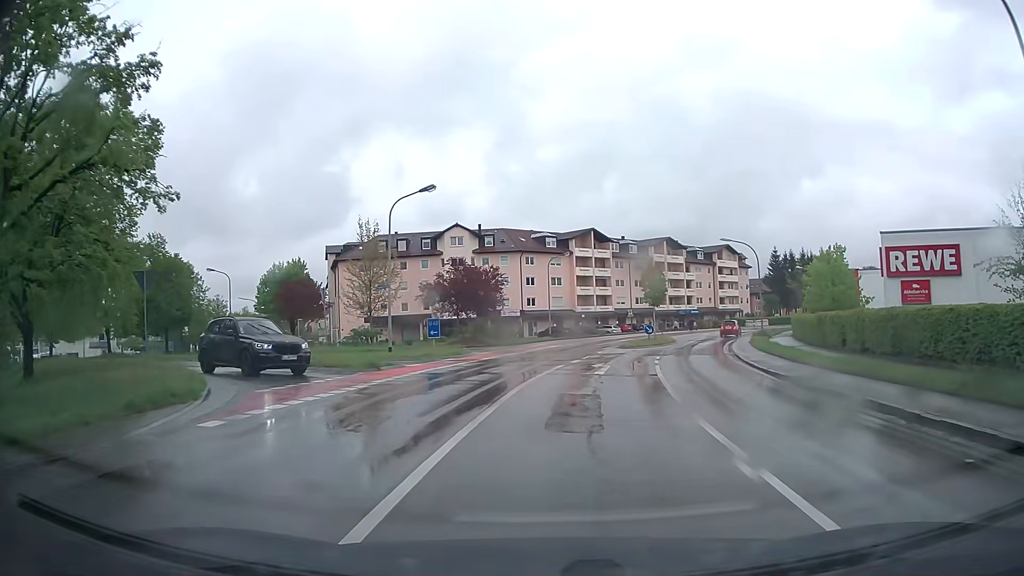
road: secondary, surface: asphalt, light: Day
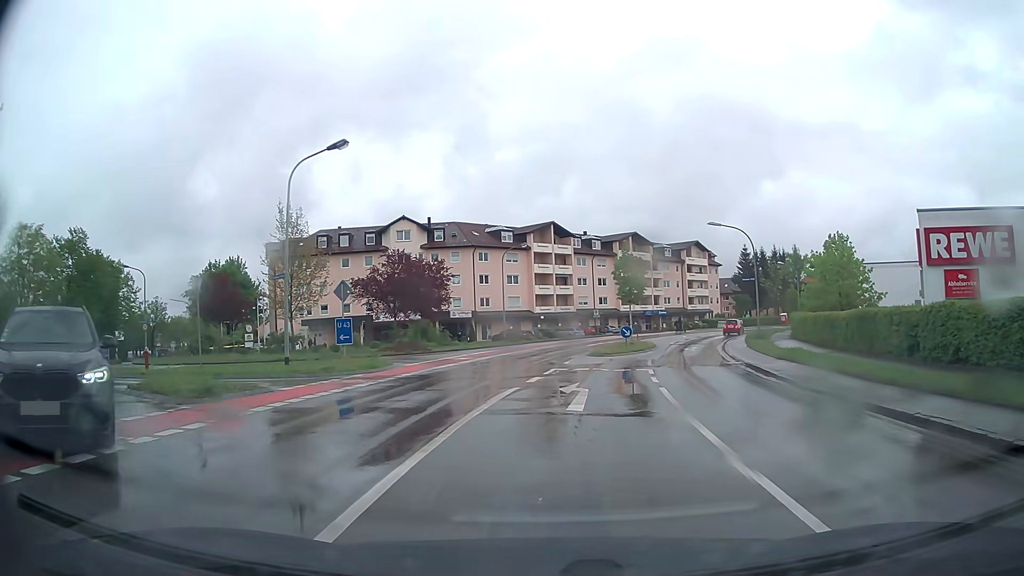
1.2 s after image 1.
(+0.3, +8.2) m; +3°
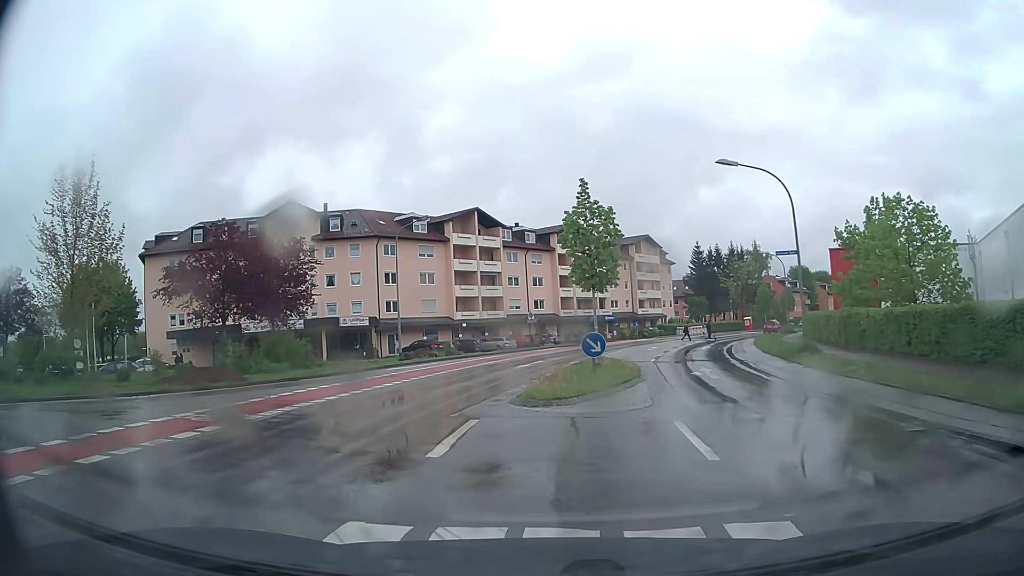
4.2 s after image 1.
(+1.2, +16.6) m; +6°
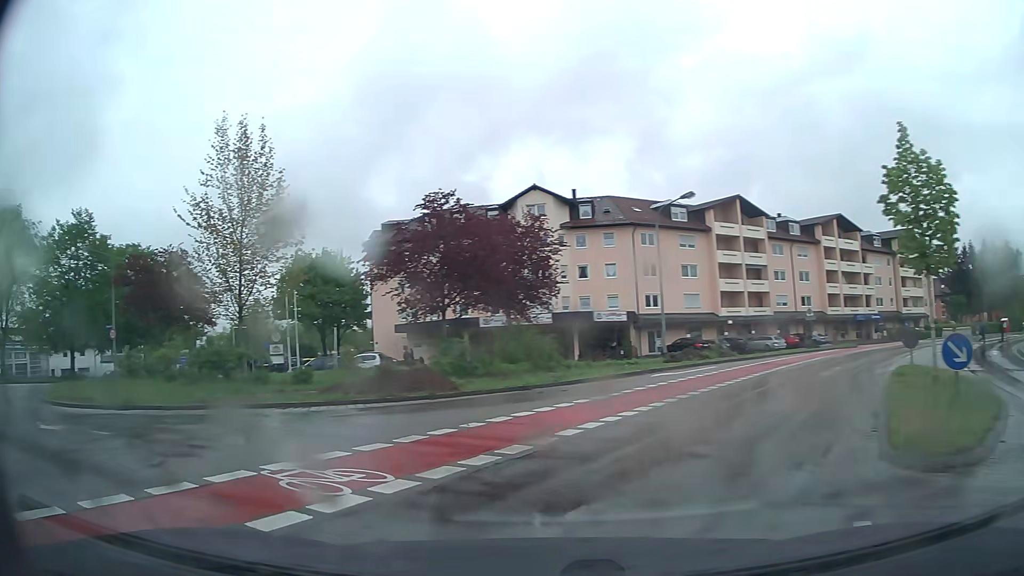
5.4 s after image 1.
(-0.8, +5.7) m; -22°
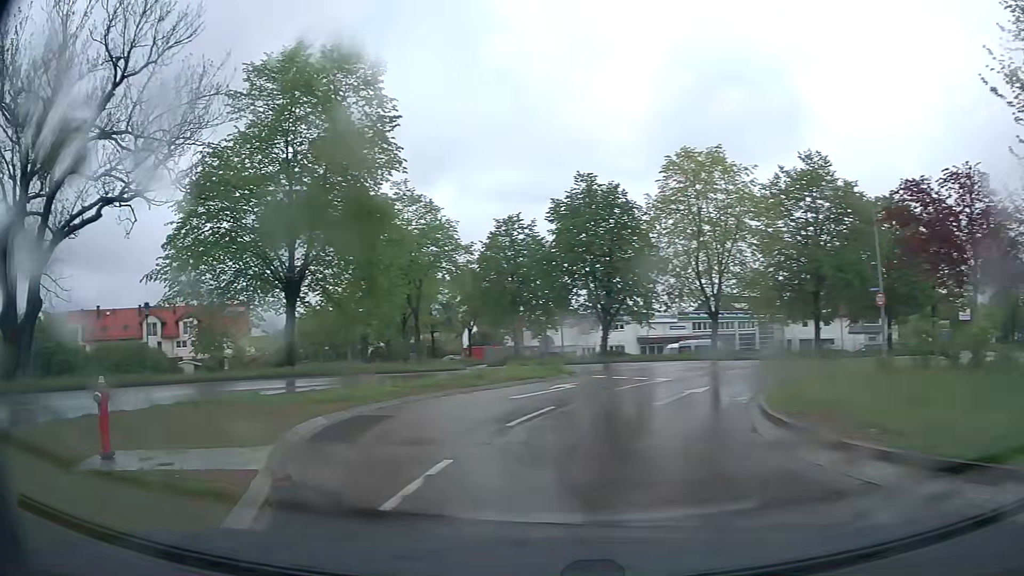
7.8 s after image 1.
(-5.5, +9.1) m; -63°
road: tertiary
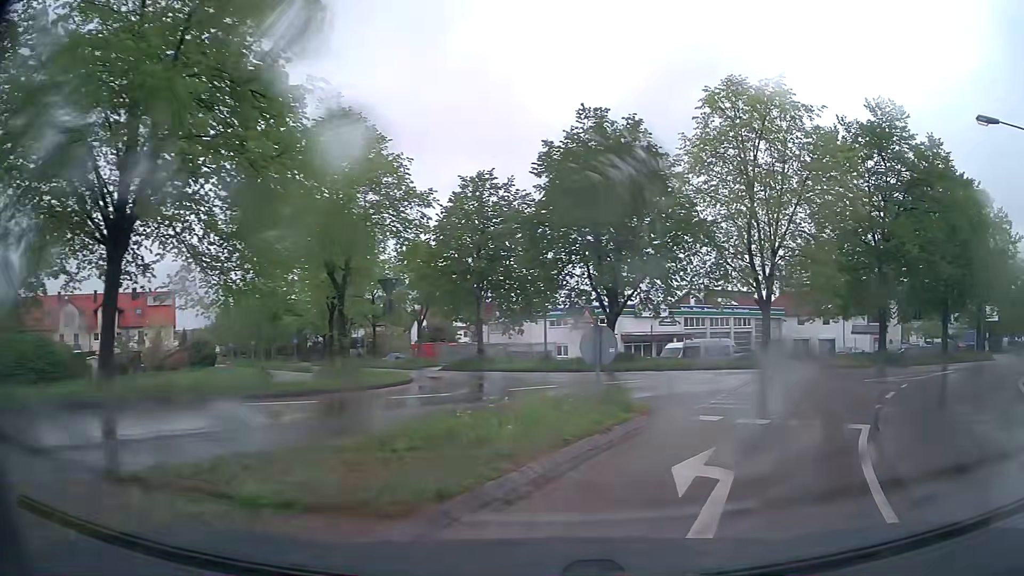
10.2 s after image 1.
(-1.8, +12.5) m; +3°
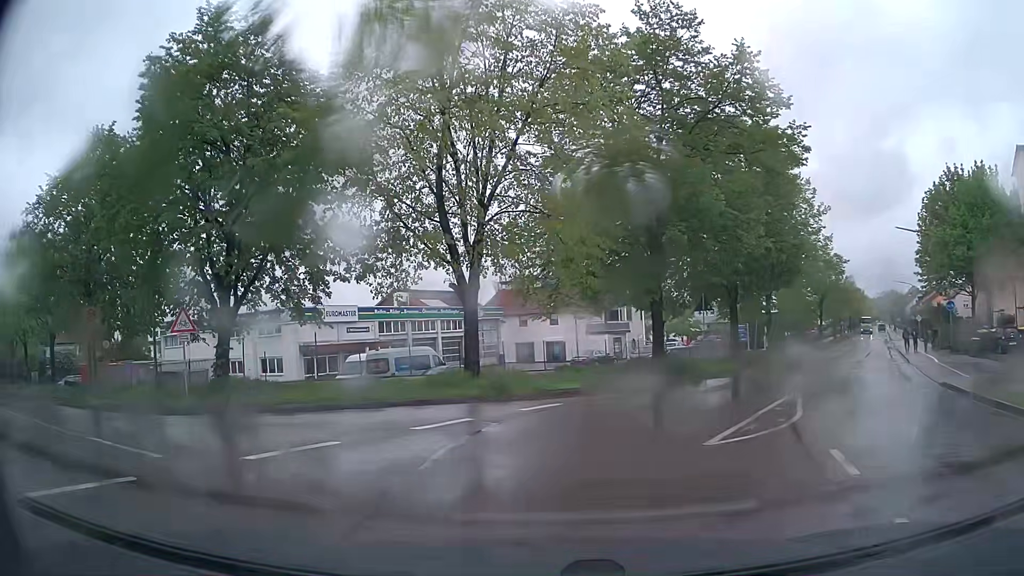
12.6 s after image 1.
(+3.6, +11.3) m; +25°
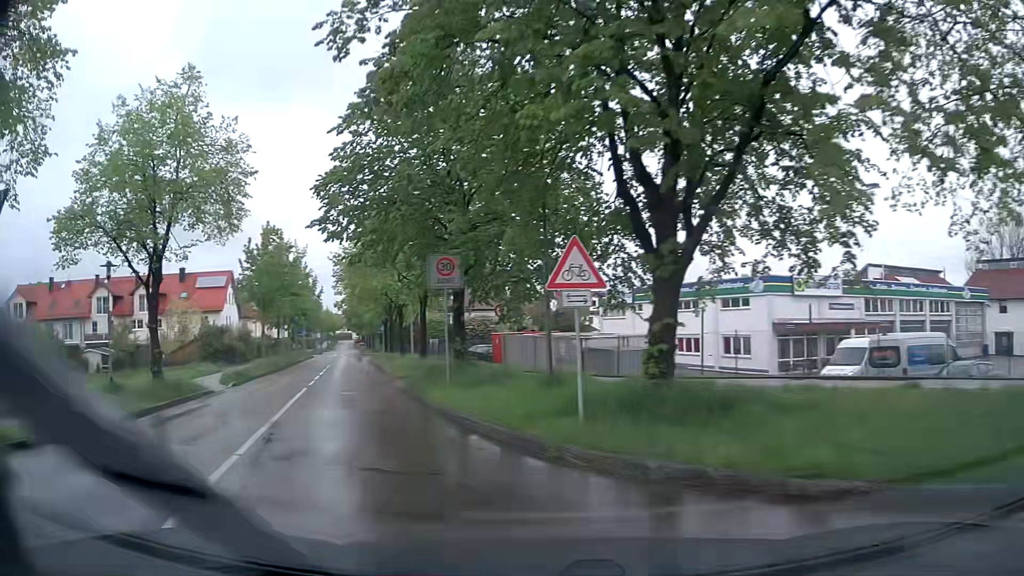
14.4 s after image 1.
(-3.0, +9.1) m; -39°
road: residential
(-2, +10) (-5, +19) (-8, +29) (-11, +38) (-14, +48) (-17, +58) (-19, +67) (-22, +77) (-25, +86) (-28, +96) m
